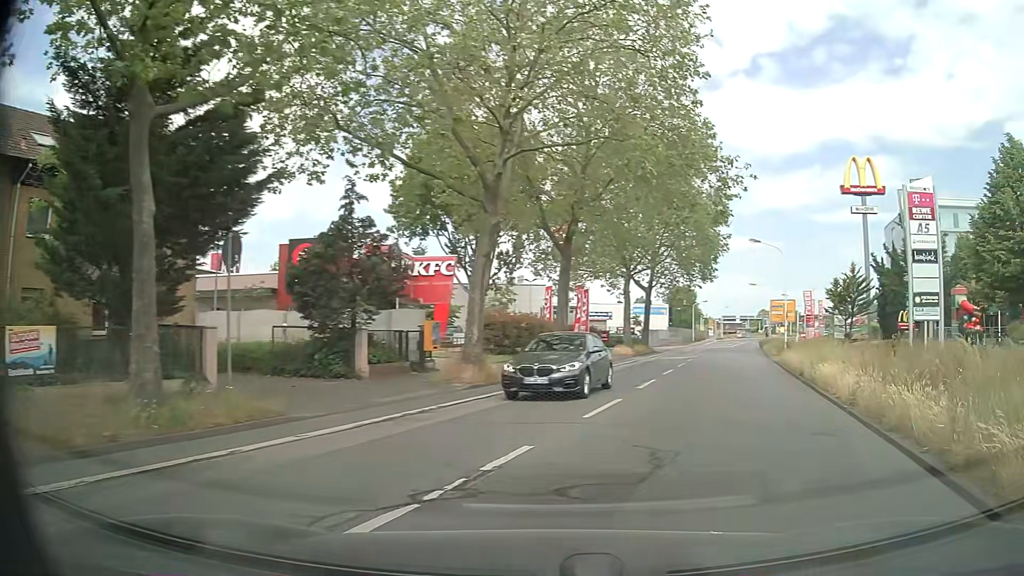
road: primary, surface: asphalt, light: Day
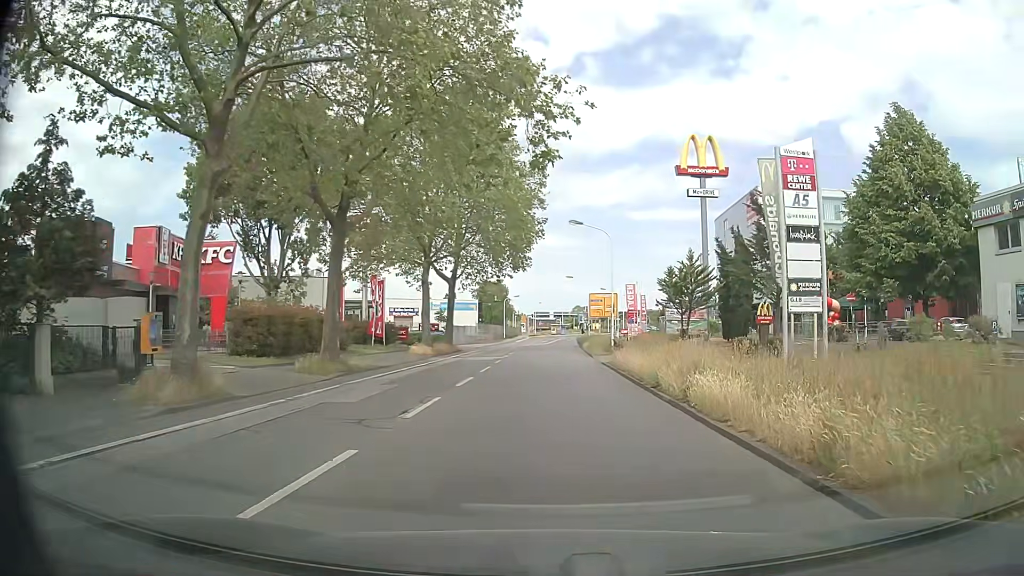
(+1.2, +6.8) m; +15°
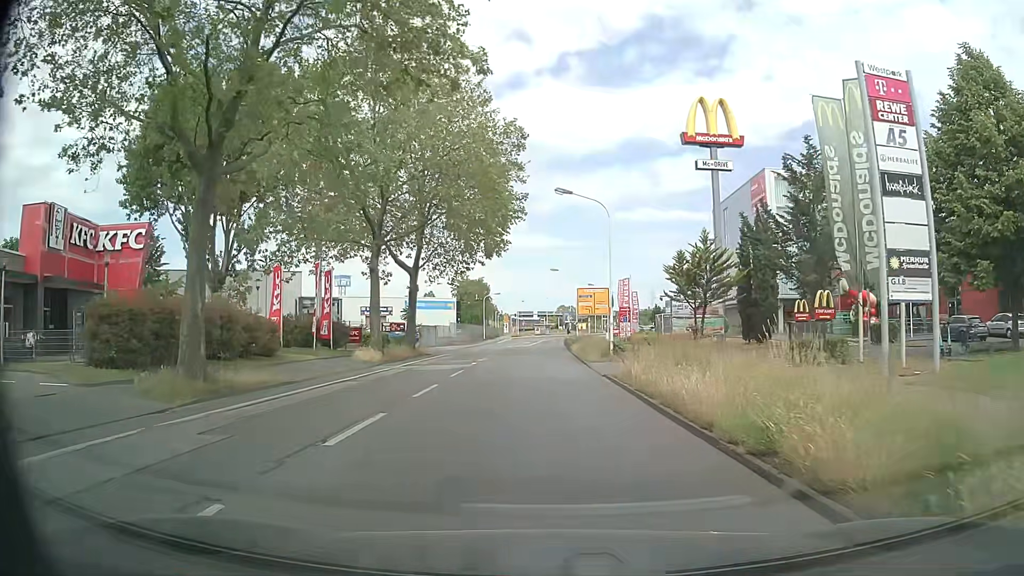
(+0.3, +9.2) m; +3°
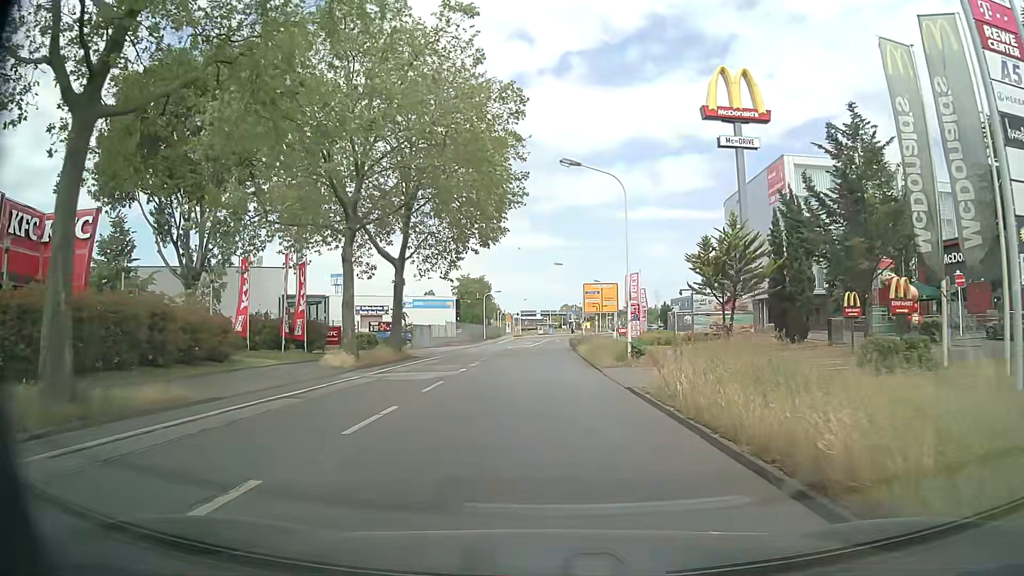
(0.0, +5.4) m; -1°
